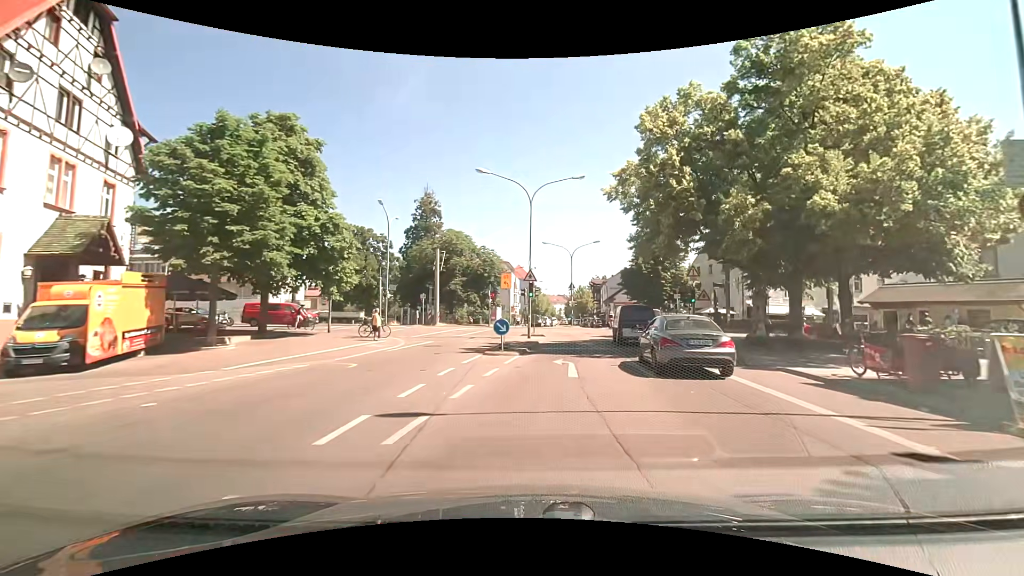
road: tertiary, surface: asphalt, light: Day
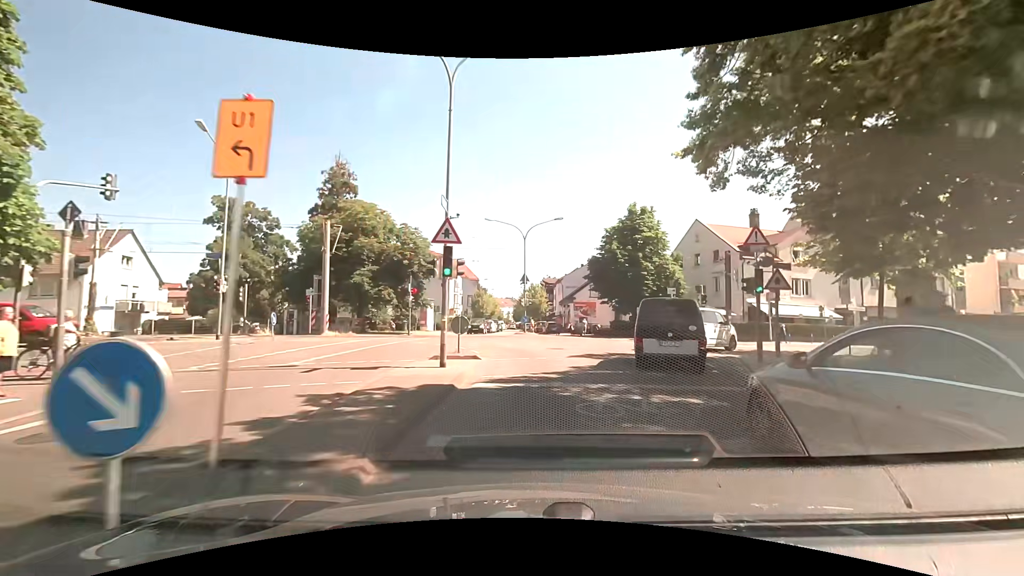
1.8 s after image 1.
(+0.9, +15.4) m; +6°
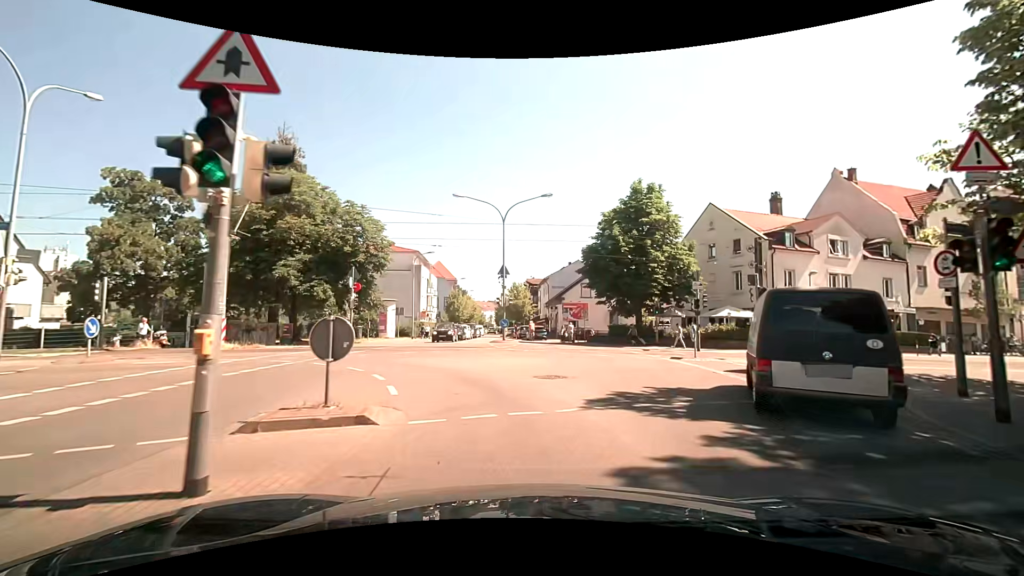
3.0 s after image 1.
(+0.2, +9.1) m; +2°
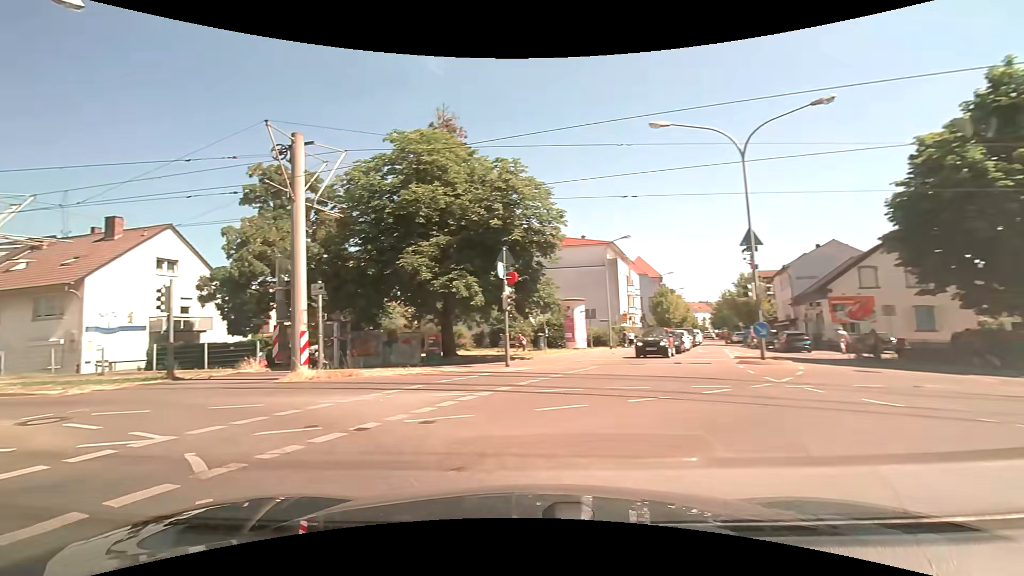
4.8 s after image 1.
(-1.4, +11.7) m; -25°
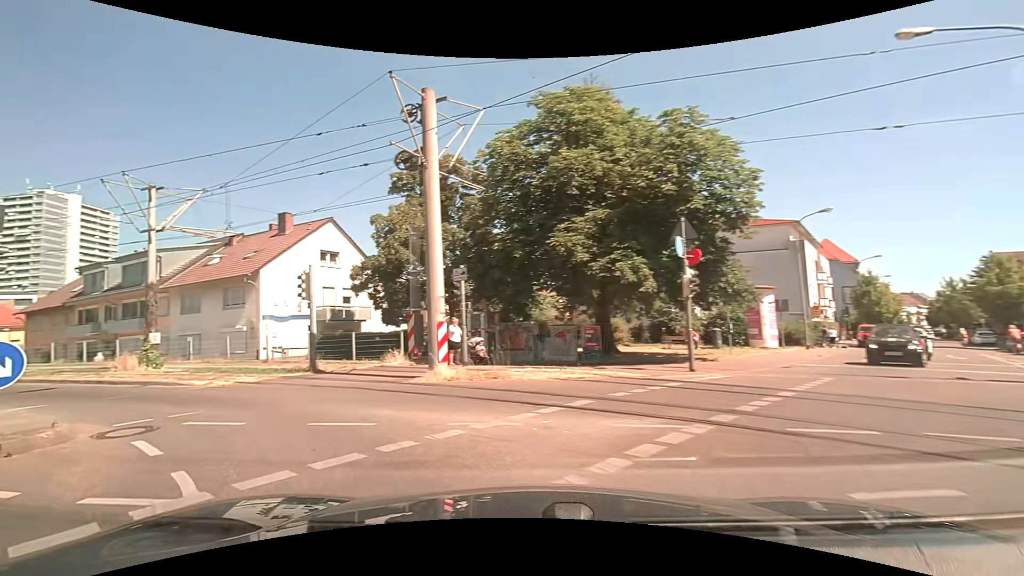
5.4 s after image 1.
(-0.5, +3.7) m; -17°
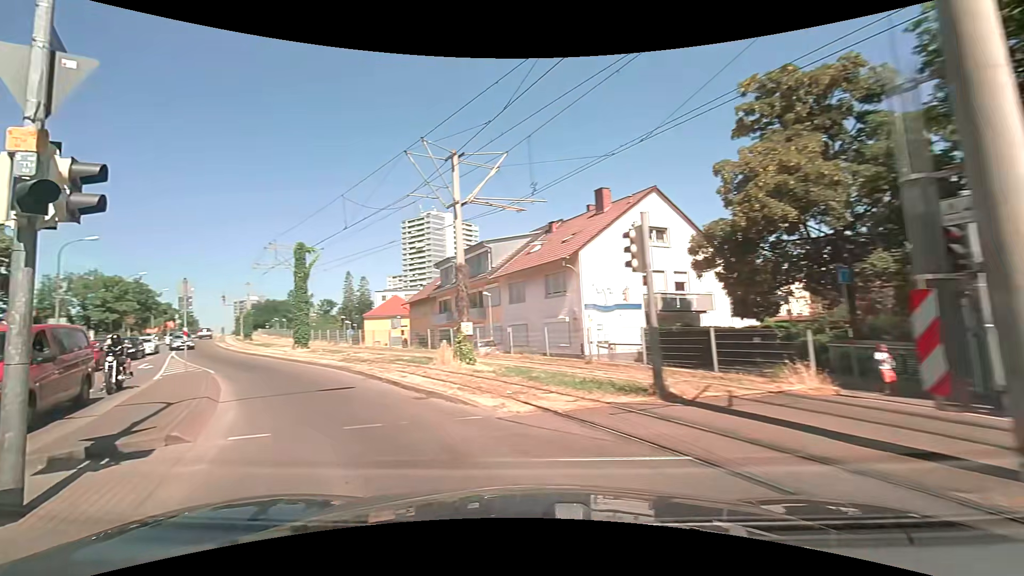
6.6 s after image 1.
(-2.3, +7.2) m; -32°
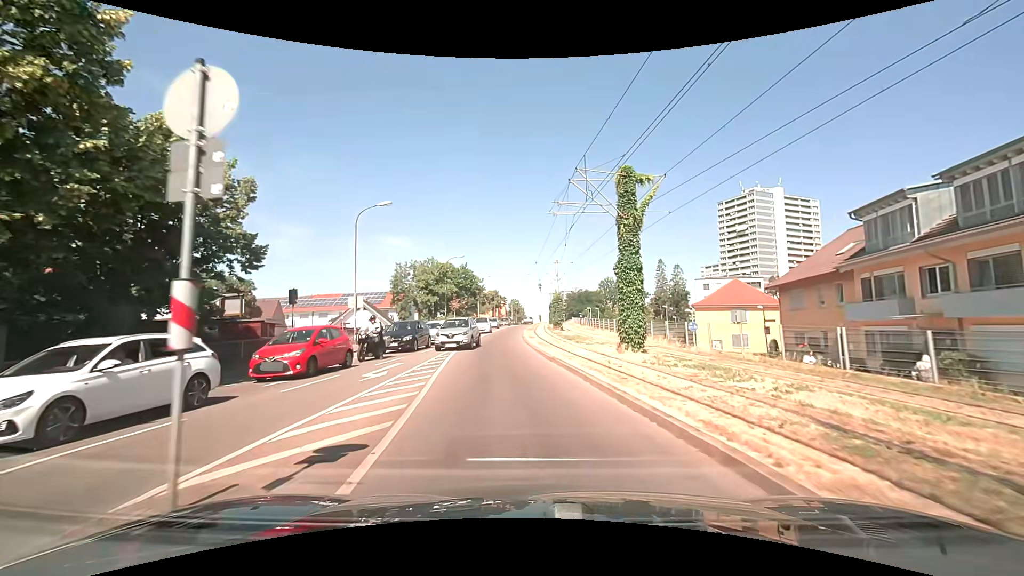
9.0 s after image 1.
(-7.6, +15.9) m; -36°
(0, +10) (-1, +20) (-1, +30) (-1, +40) (-1, +50) (-1, +60) (0, +70) (0, +80) (+1, +90) (+1, +100) m
